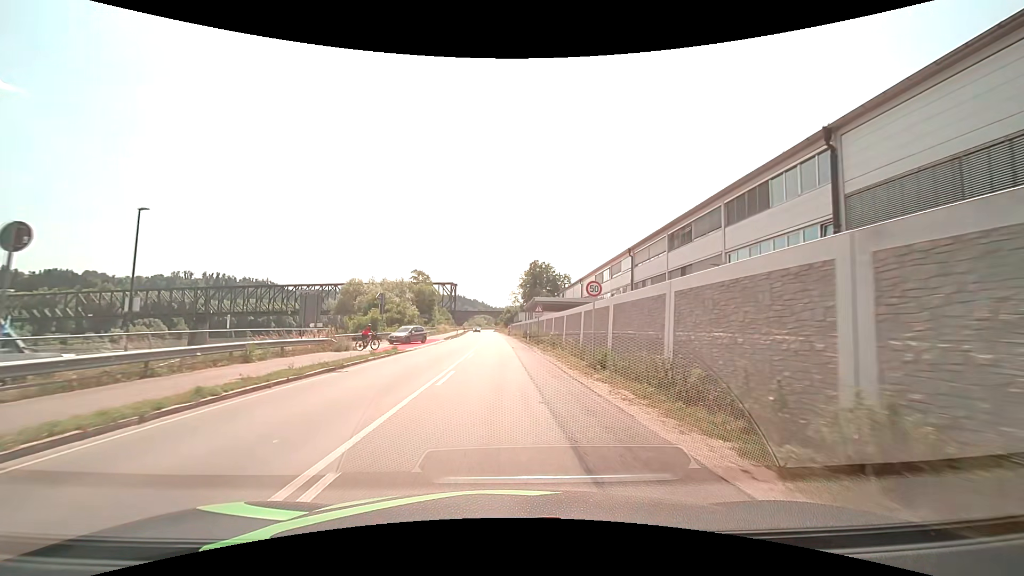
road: primary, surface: asphalt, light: Day
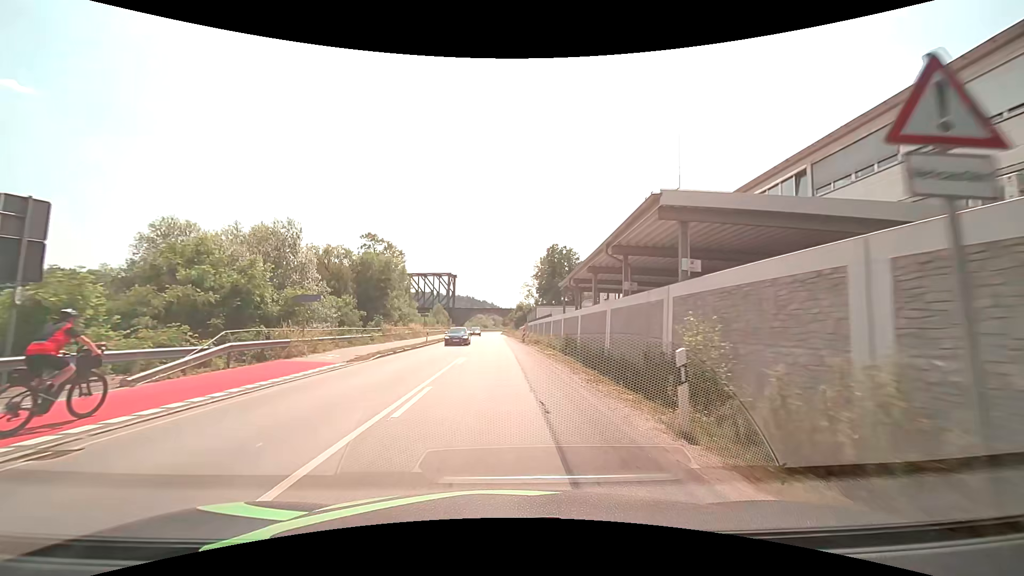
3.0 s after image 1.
(-0.3, +38.0) m; -1°
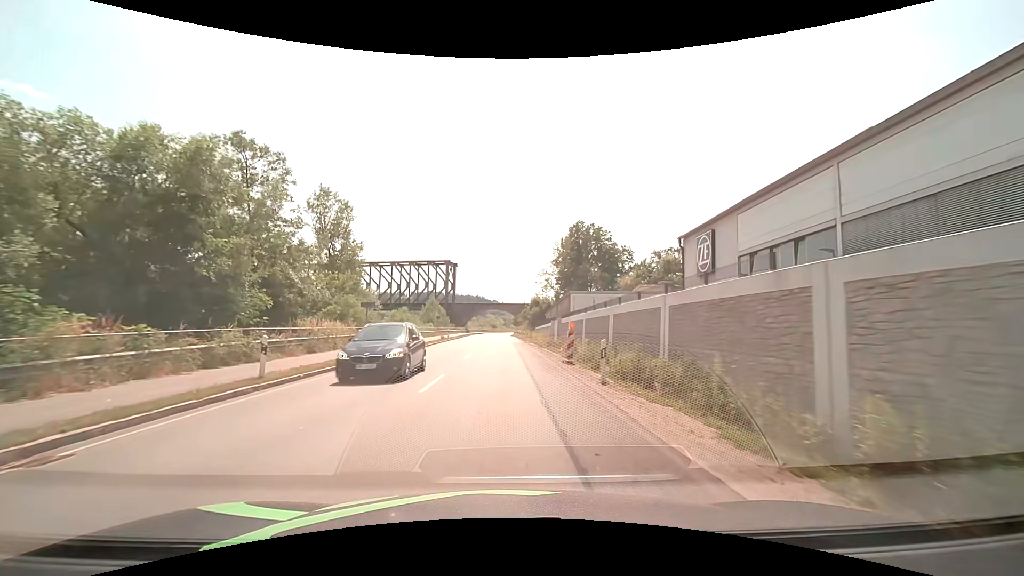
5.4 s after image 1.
(-0.3, +30.4) m; -1°
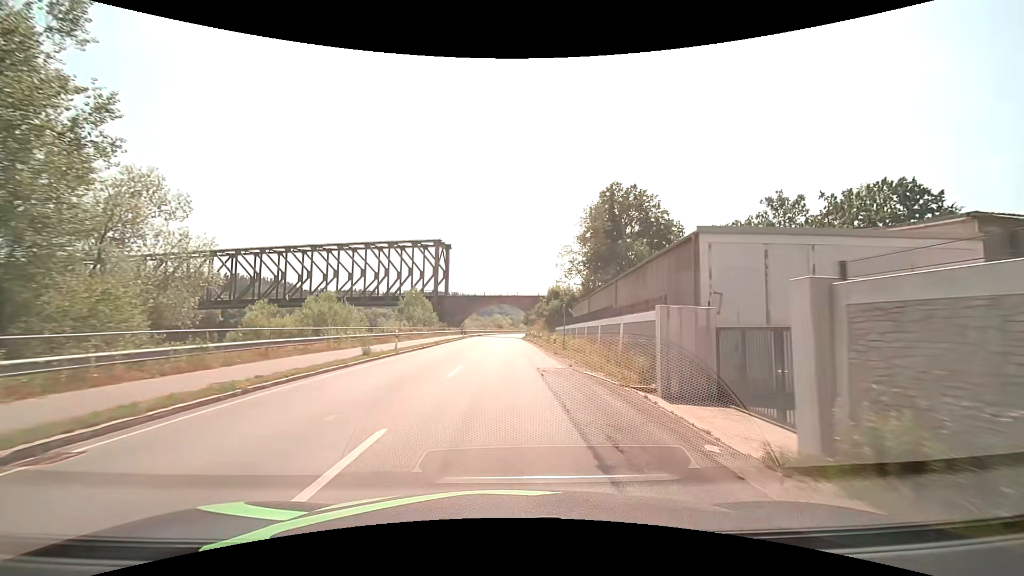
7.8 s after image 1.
(-0.2, +30.4) m; -1°
(0, +10) (0, +20) (0, +30) (0, +40) (0, +50) (0, +60) (0, +70) (0, +80) (0, +90) (+1, +100) m
